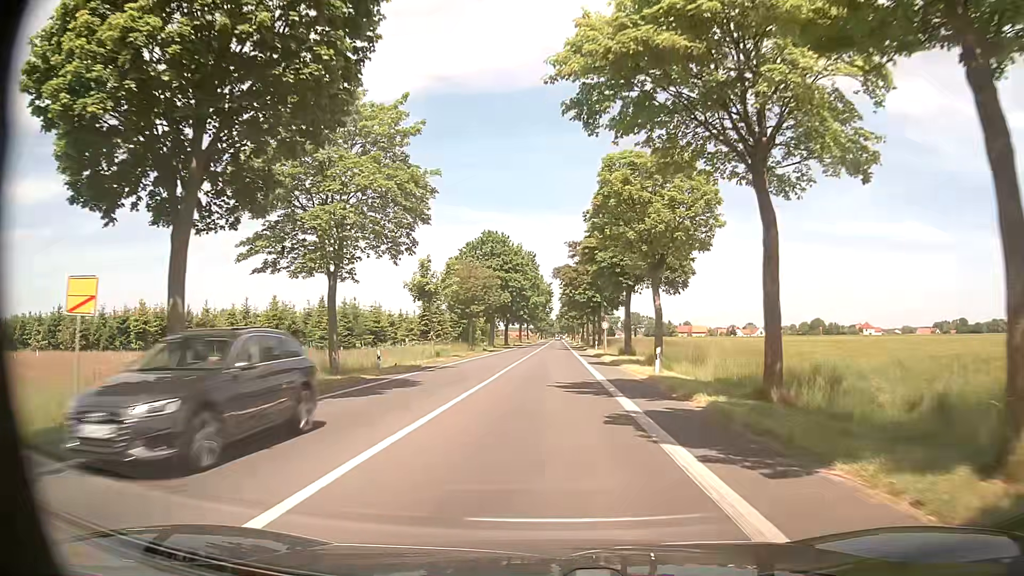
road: tertiary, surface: asphalt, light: Day
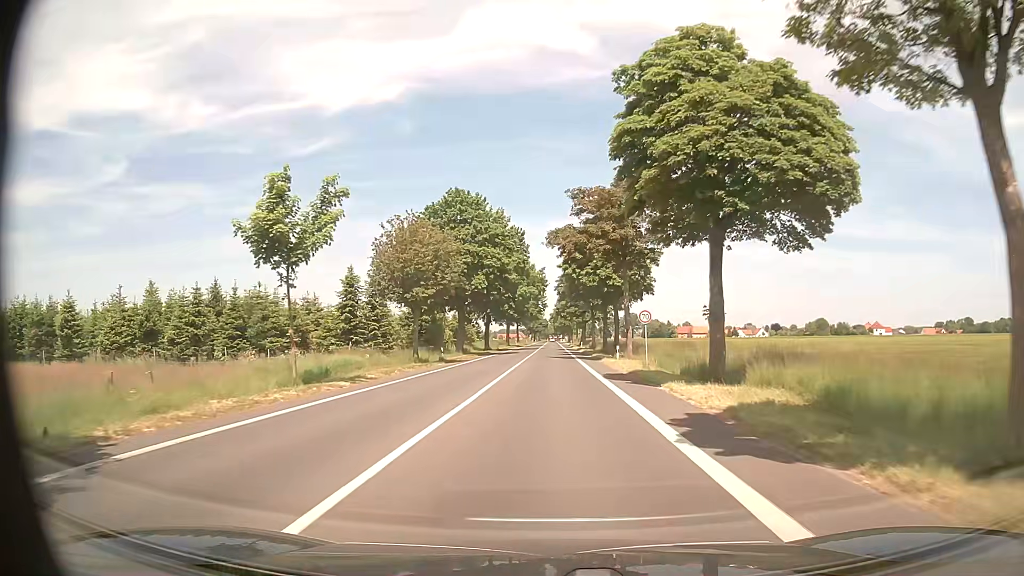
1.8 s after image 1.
(+0.2, +26.2) m; +1°
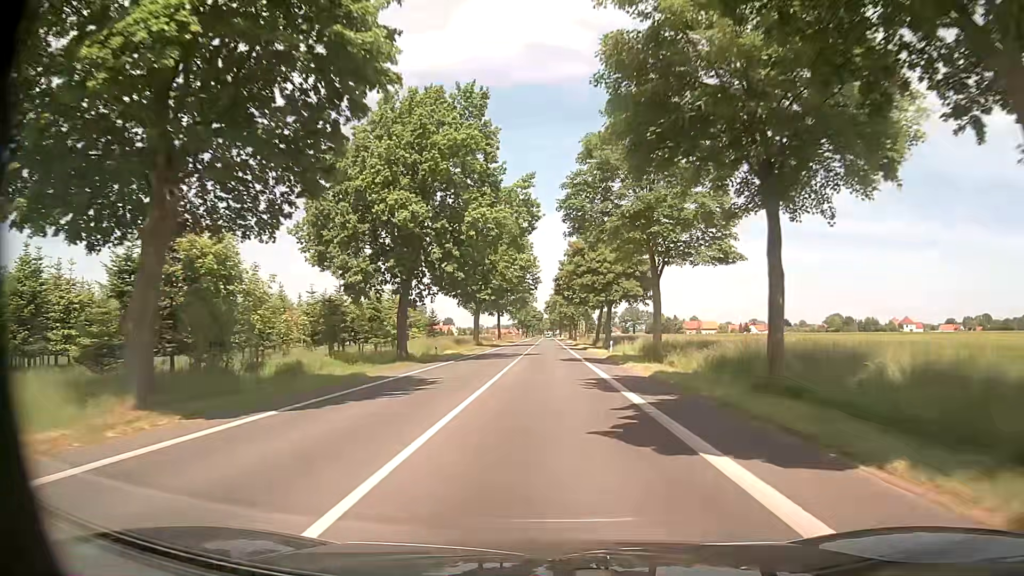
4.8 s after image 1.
(+0.3, +49.7) m; 0°
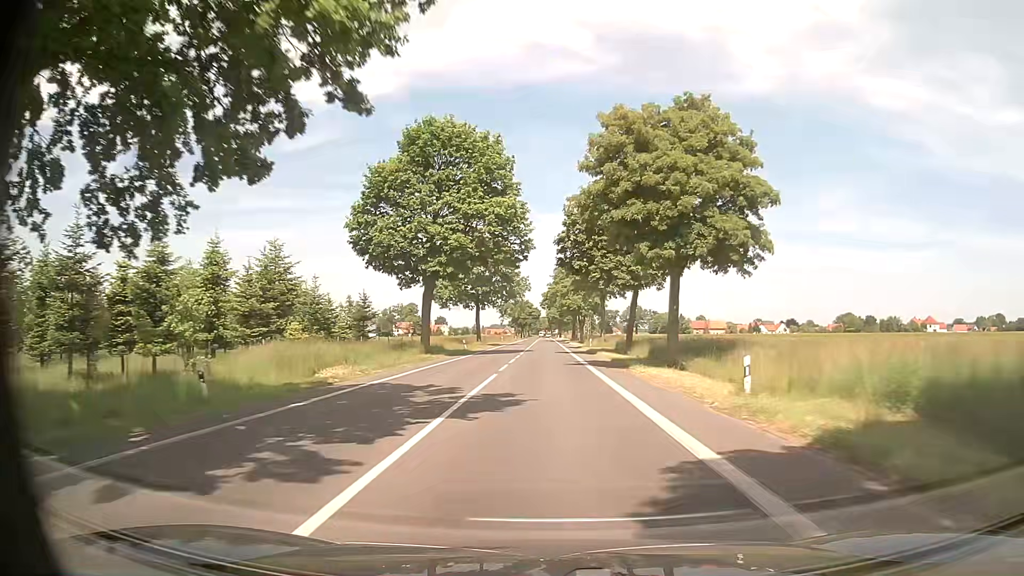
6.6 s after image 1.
(+0.2, +31.6) m; 0°
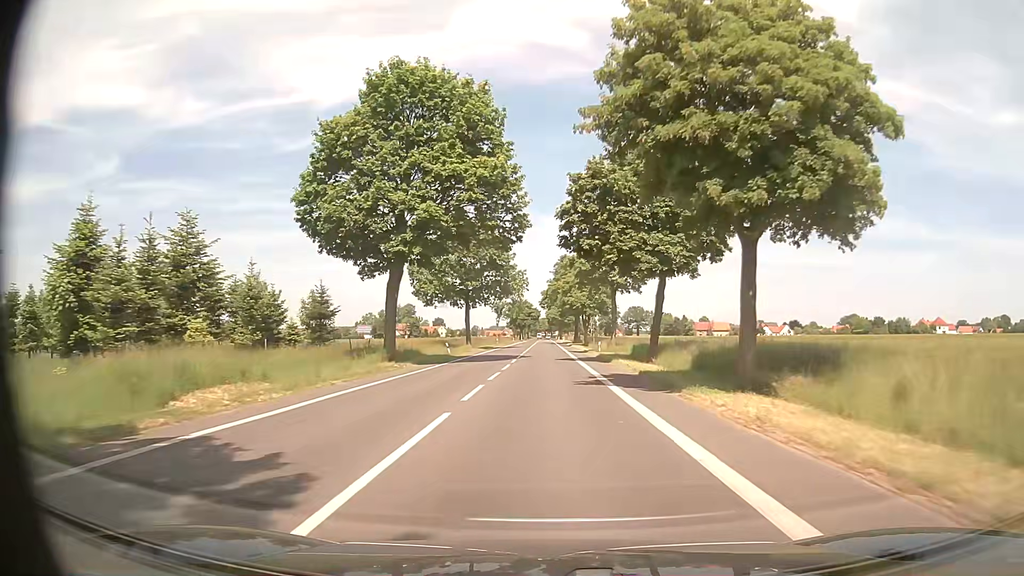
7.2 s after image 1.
(+0.1, +10.7) m; 0°
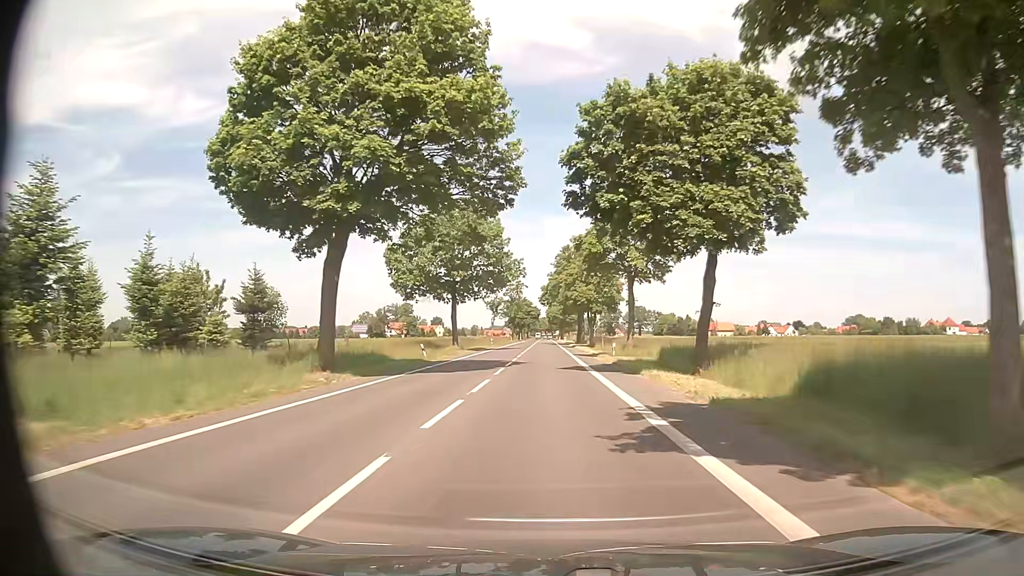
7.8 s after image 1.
(0.0, +10.8) m; 0°
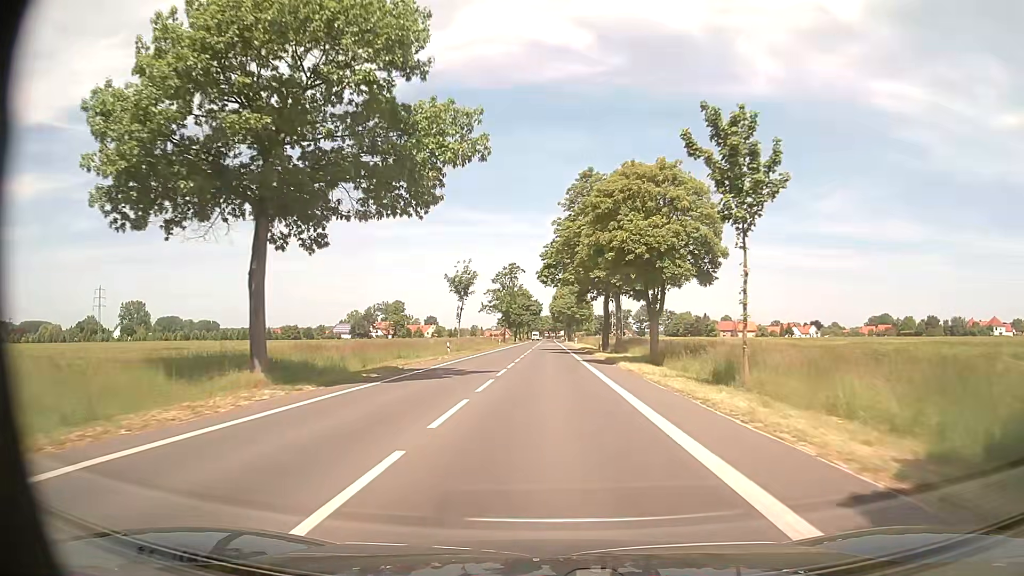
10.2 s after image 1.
(-0.2, +43.5) m; 0°
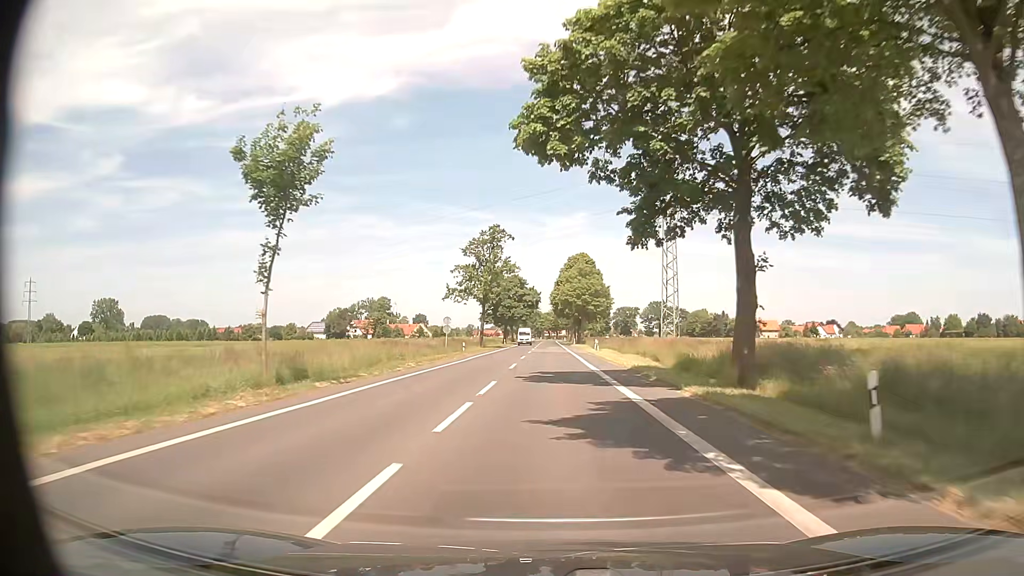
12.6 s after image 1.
(-0.1, +44.0) m; 0°
(0, +10) (0, +20) (0, +30) (0, +40) (0, +50) (0, +60) (0, +70) (0, +80) (0, +90) (0, +100) m
